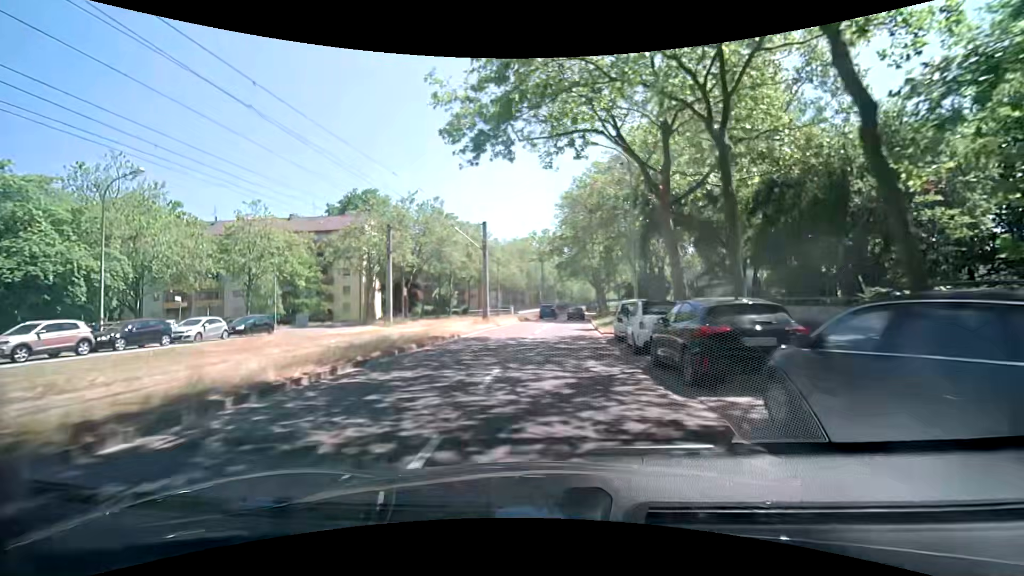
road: tertiary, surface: asphalt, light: Day
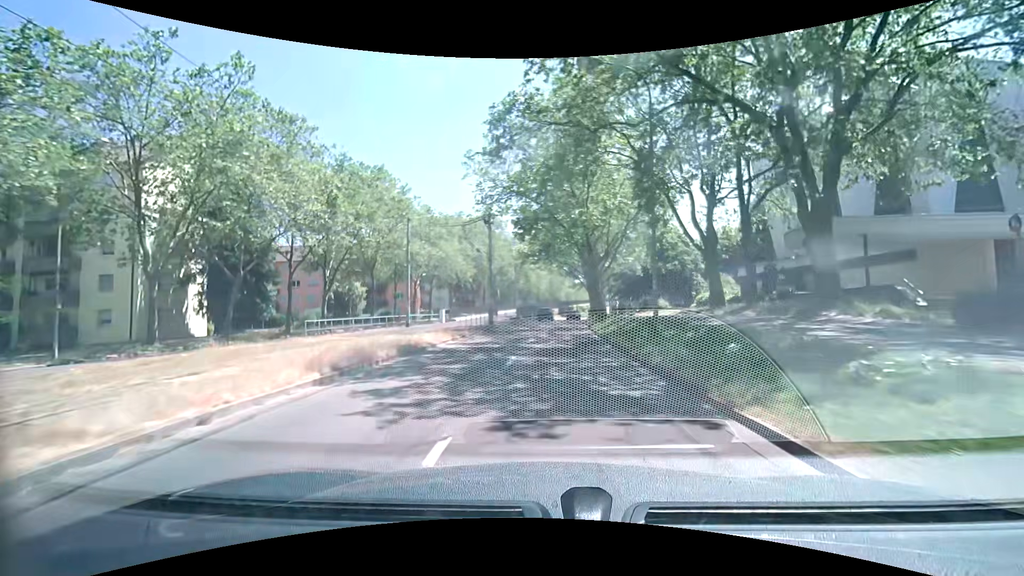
(+0.7, +36.4) m; +4°
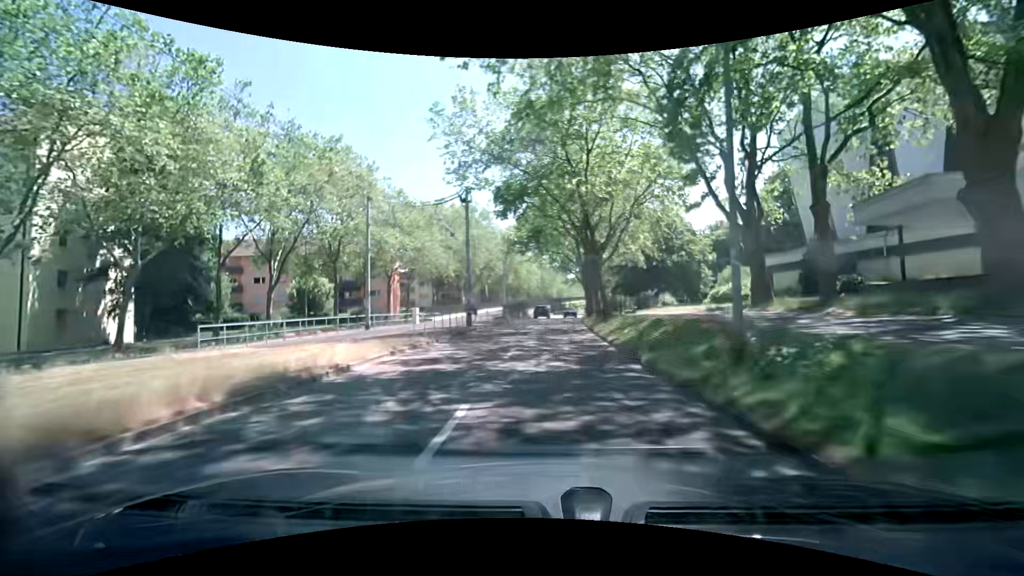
(0.0, +7.4) m; +1°
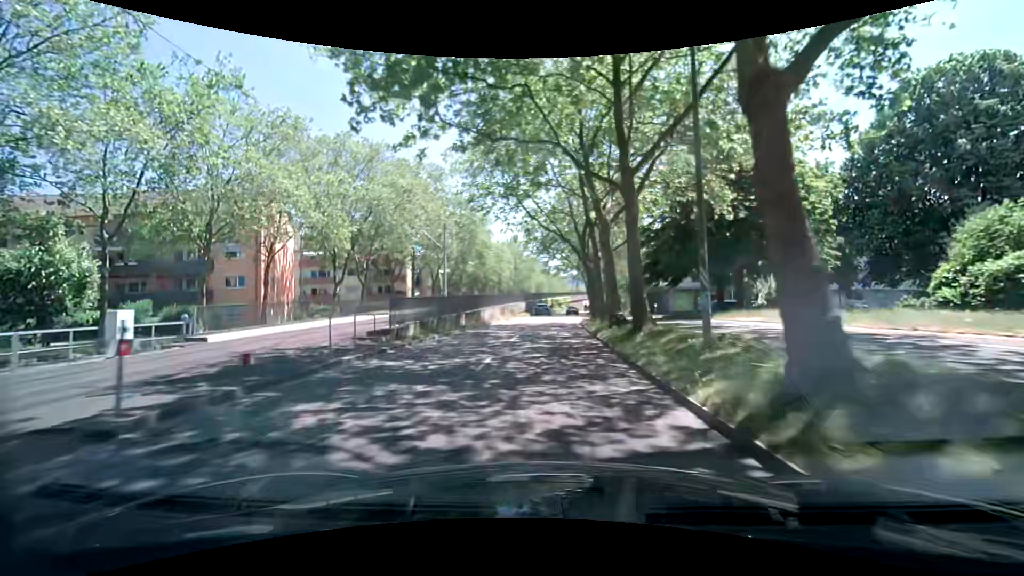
(+0.6, +29.9) m; +2°
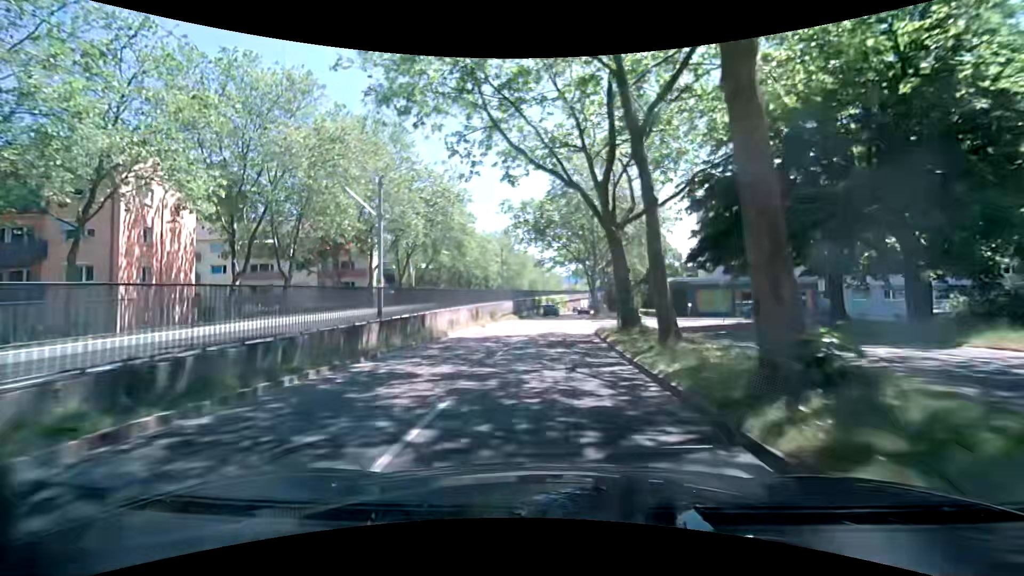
(+0.2, +14.9) m; +1°
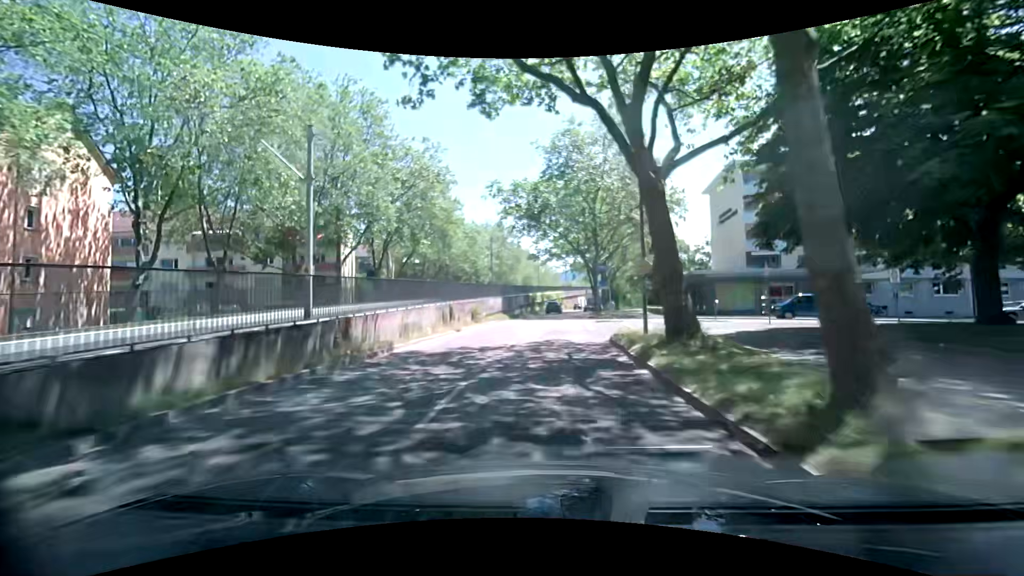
(0.0, +7.4) m; +1°
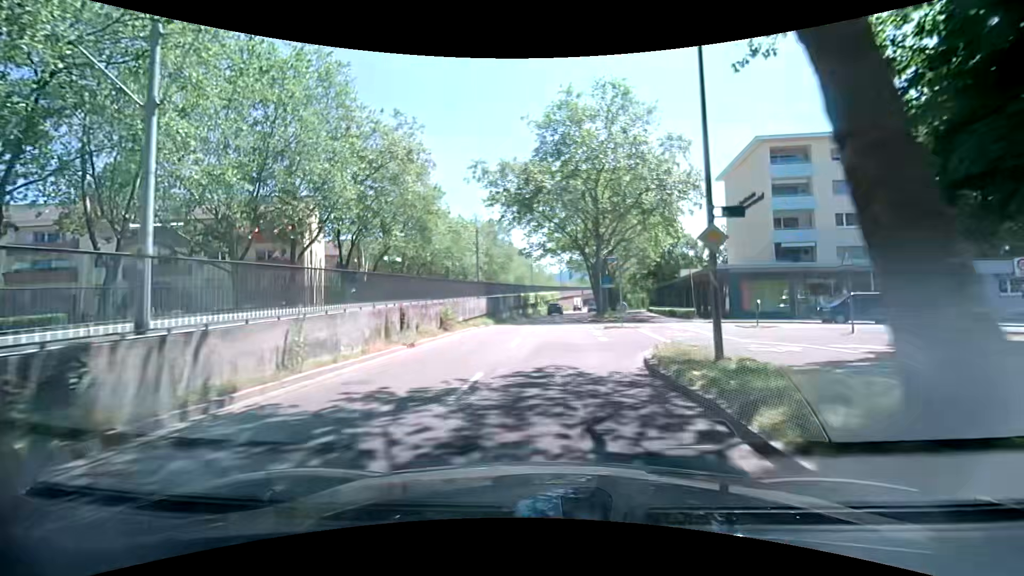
(0.0, +7.4) m; 0°
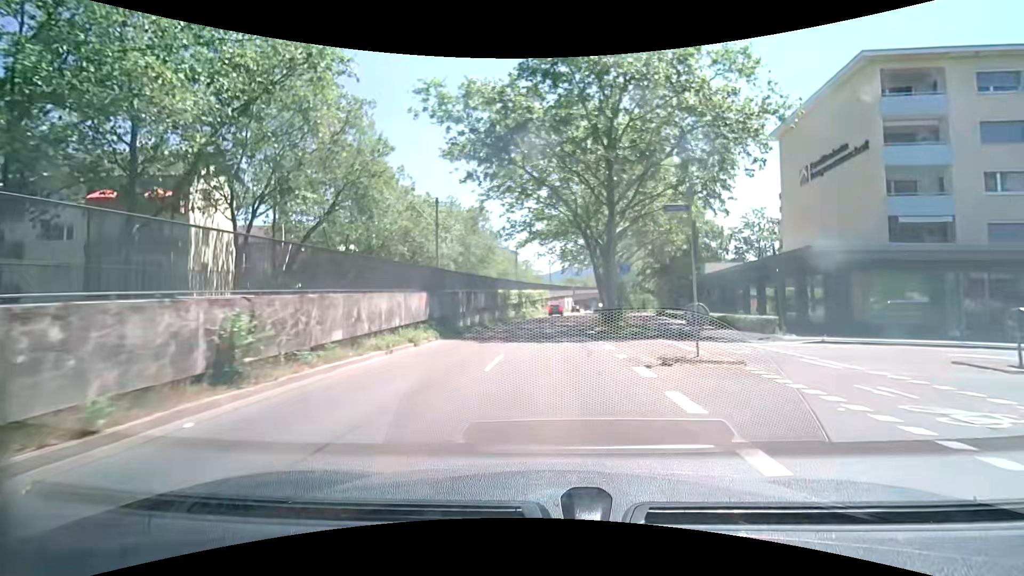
(+0.3, +14.8) m; +2°
(0, +10) (0, +20) (+1, +30) (+2, +40) (+3, +50) (+4, +60) (+6, +70) (+7, +80) (+9, +89) (+11, +99) m
